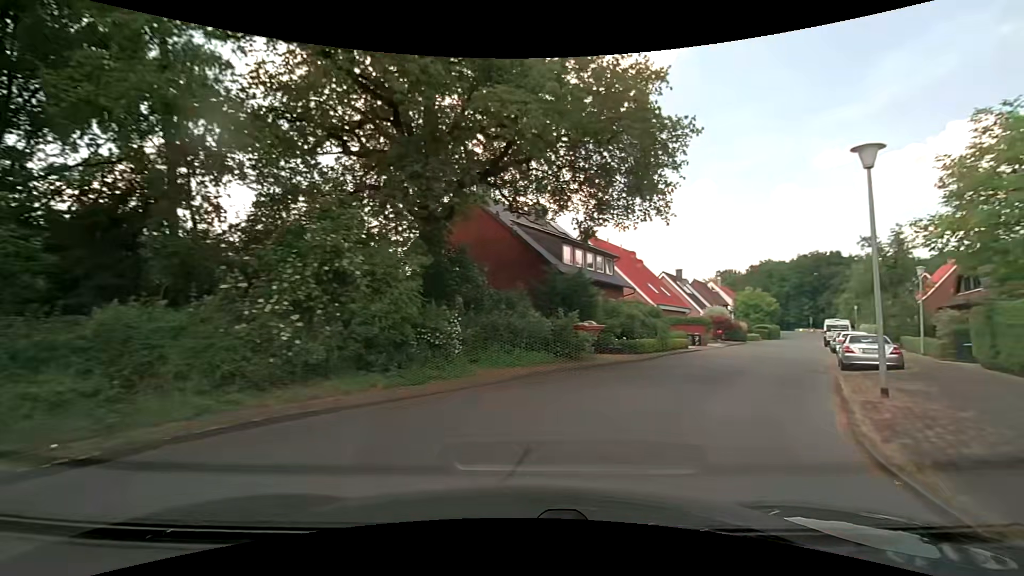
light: Day
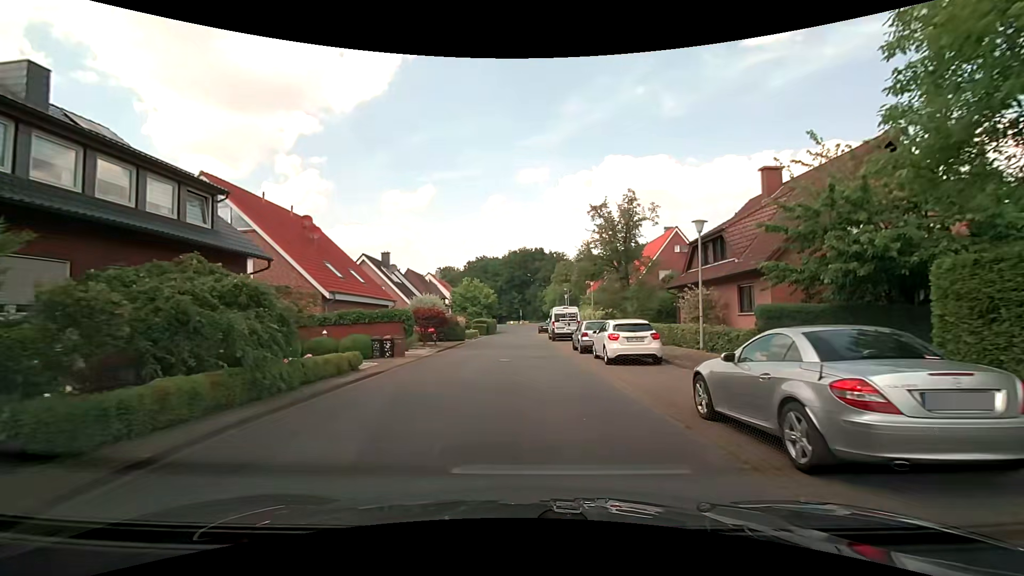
(+5.8, +16.0) m; +30°
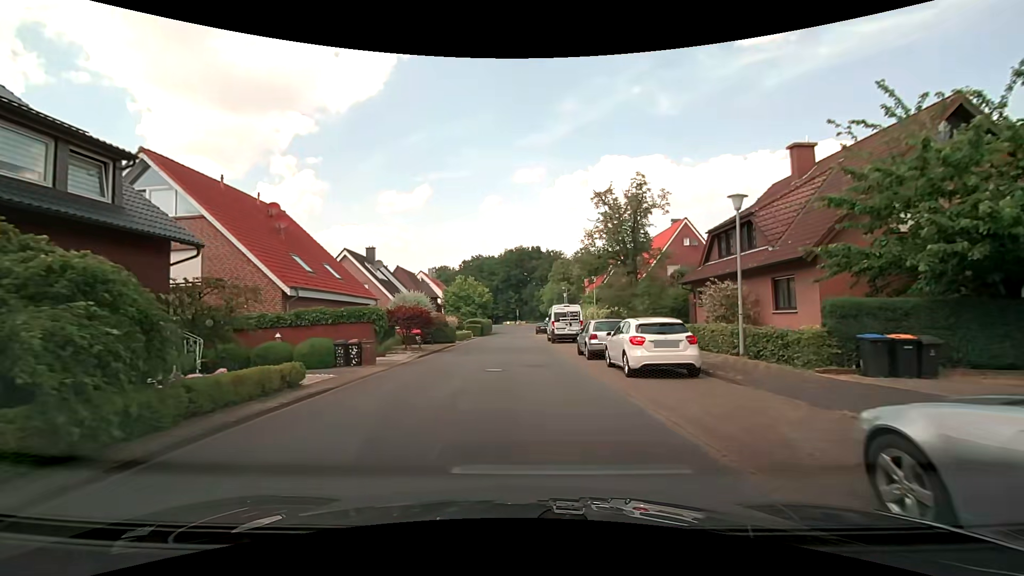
(0.0, +3.8) m; -1°
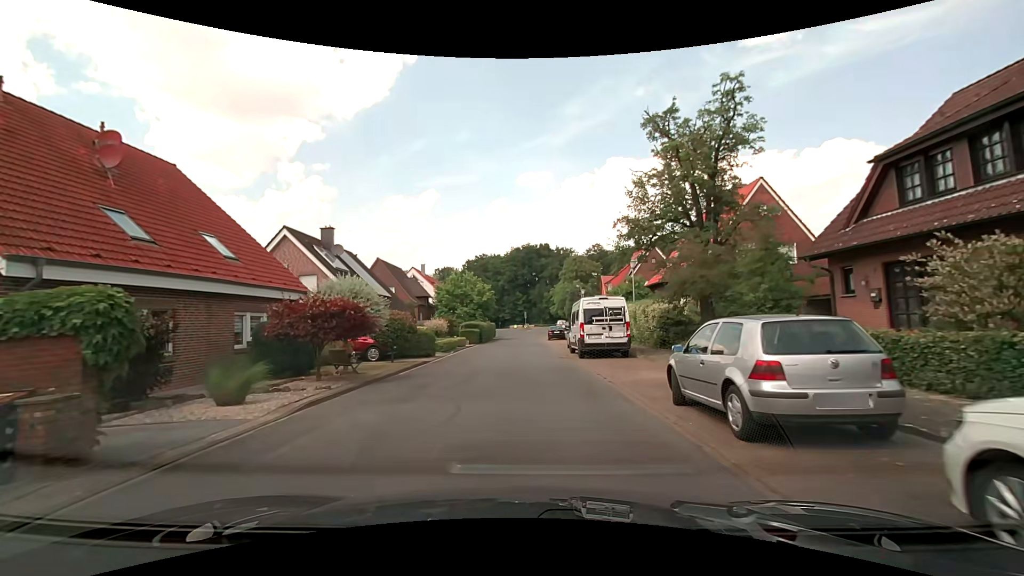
(+0.1, +12.4) m; 0°
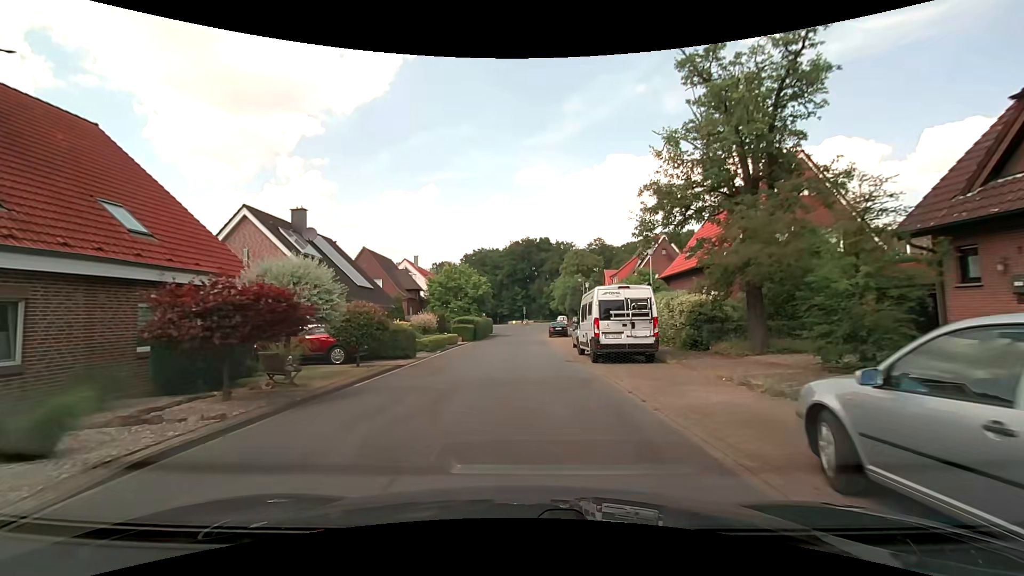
(0.0, +4.4) m; 0°
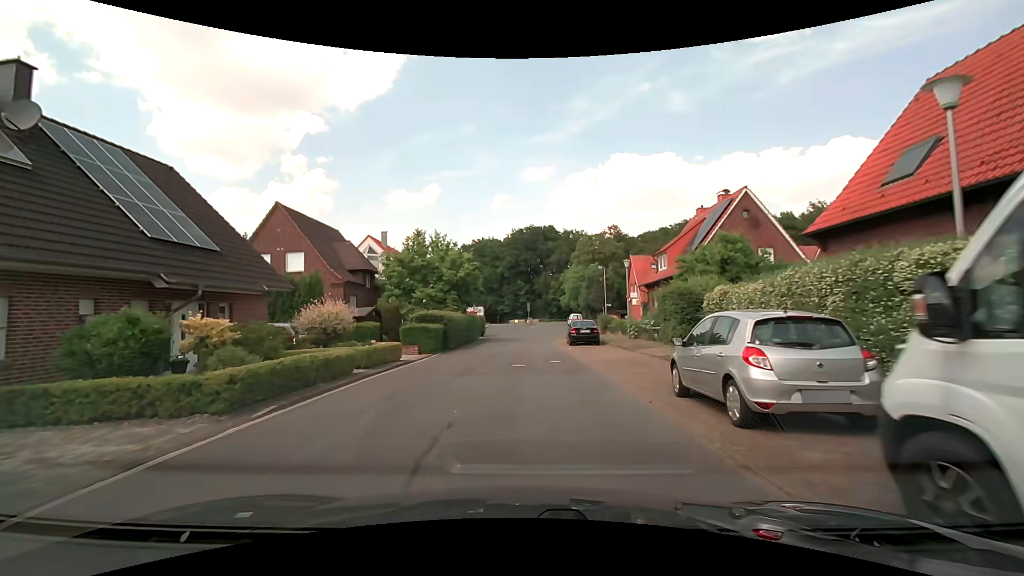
(-0.1, +18.1) m; 0°
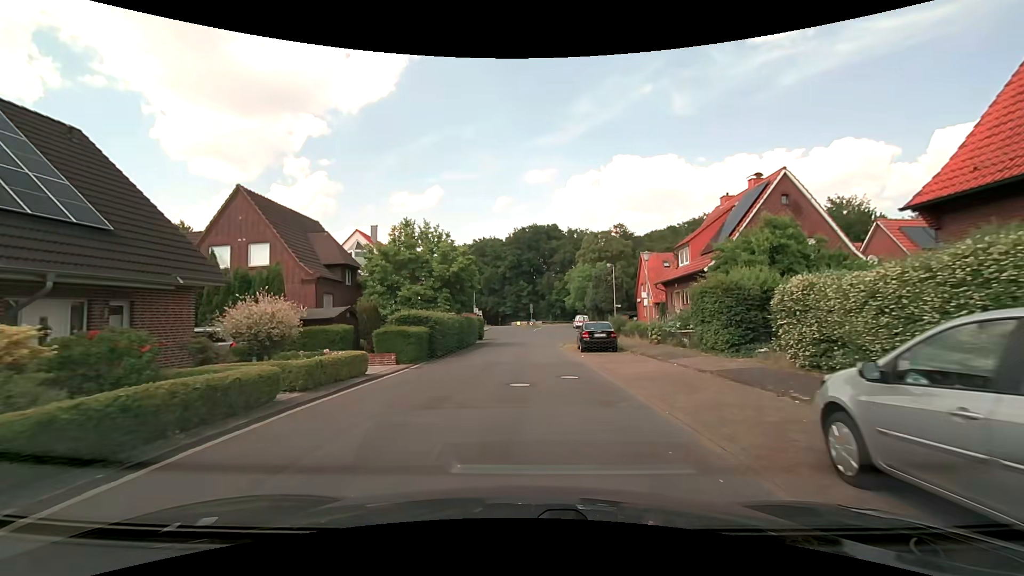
(0.0, +4.6) m; 0°
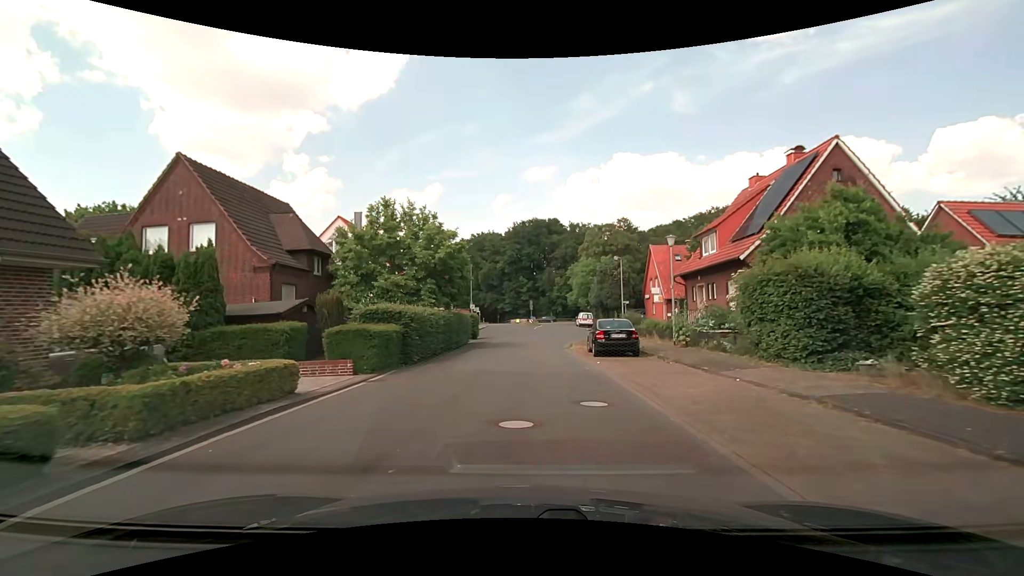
(0.0, +4.7) m; 0°
